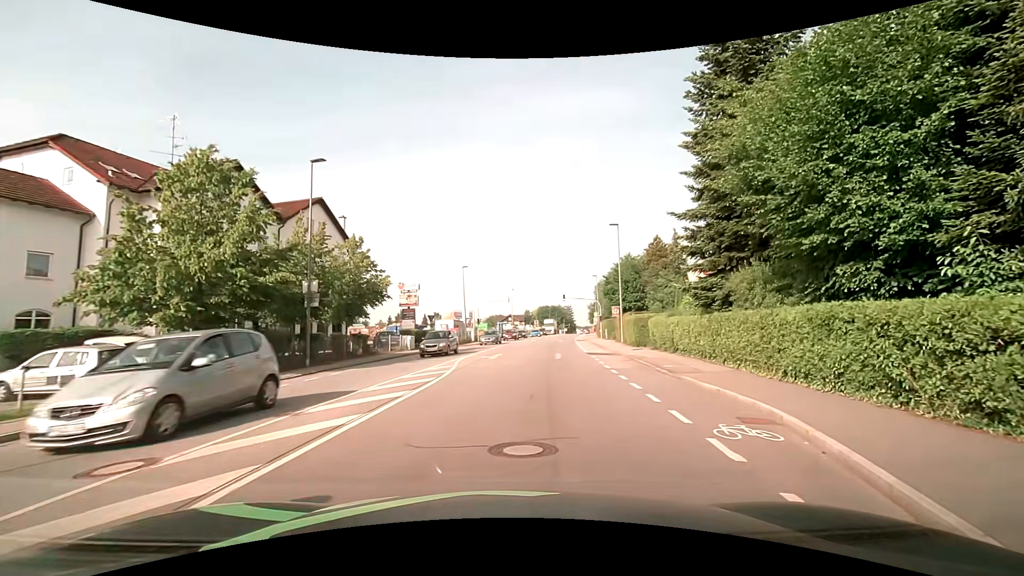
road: tertiary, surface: asphalt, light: Day
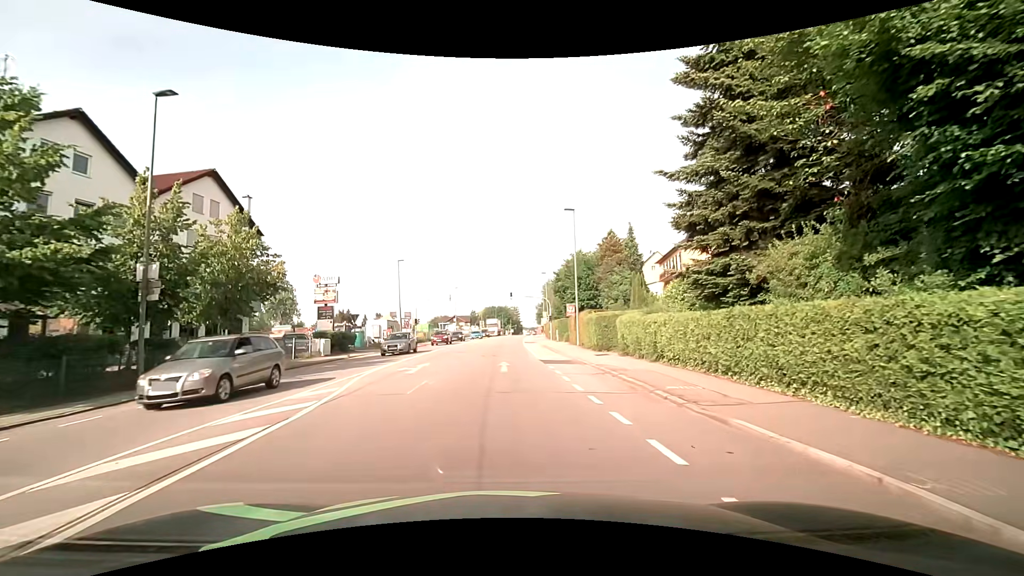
(+0.5, +6.4) m; +7°
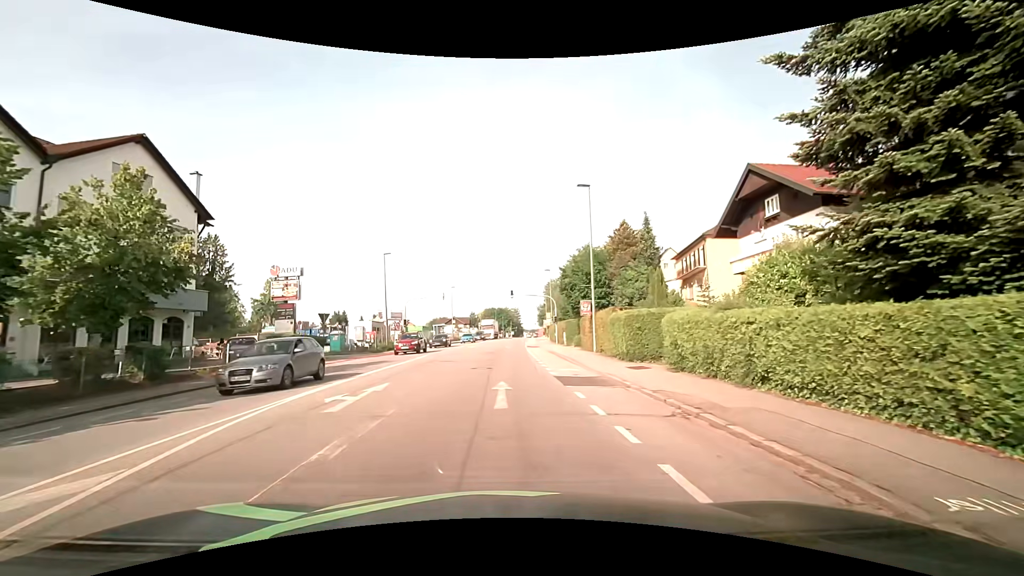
(+0.1, +7.0) m; 0°
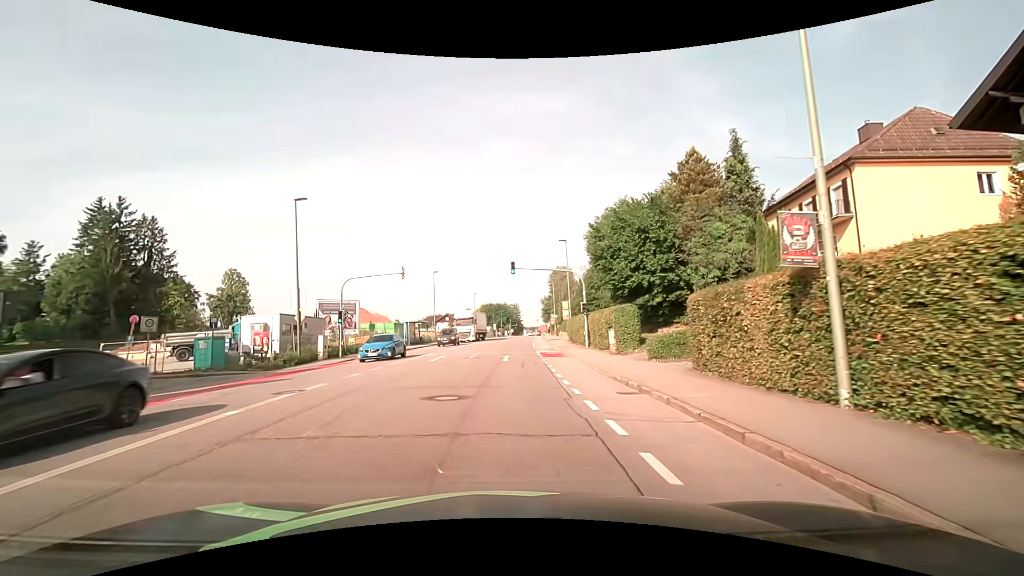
(+0.3, +22.1) m; +1°
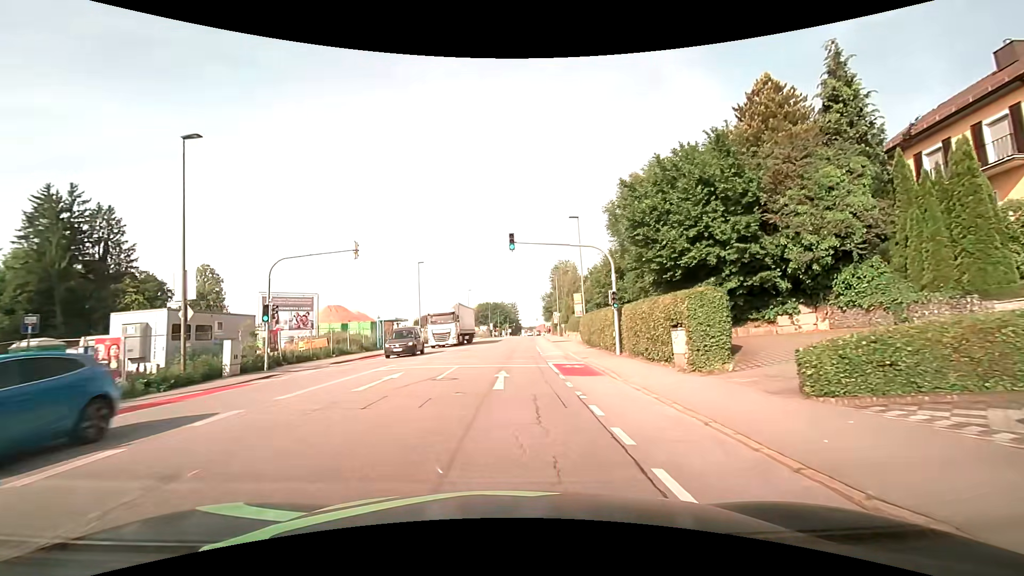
(0.0, +10.6) m; -1°
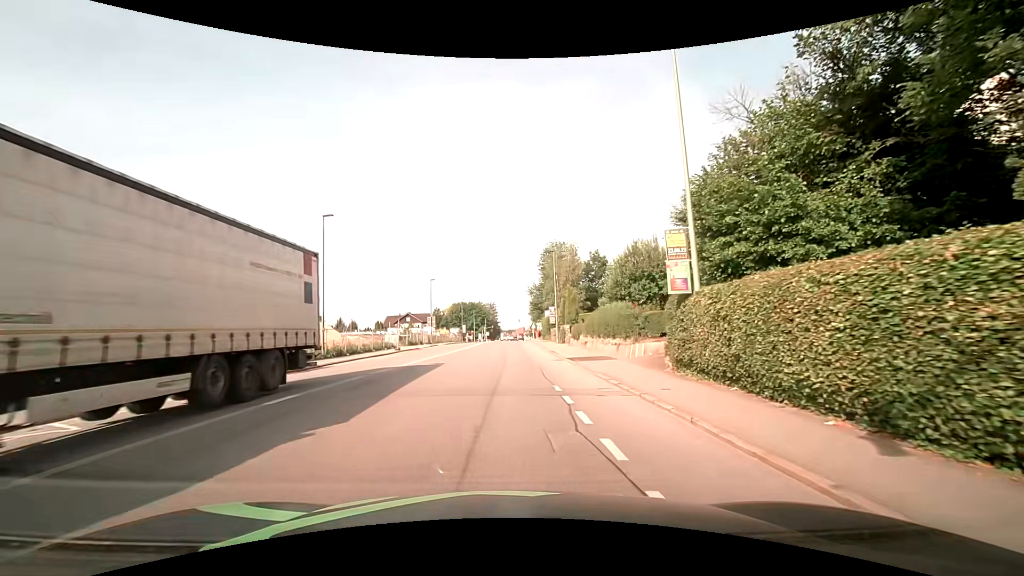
(+0.6, +26.5) m; +3°
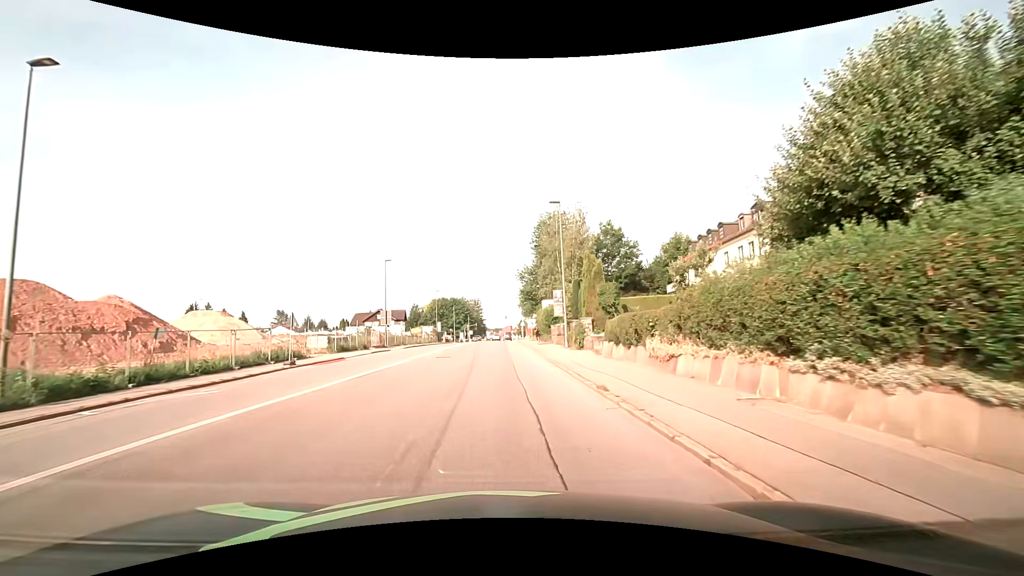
(+0.5, +21.0) m; +1°
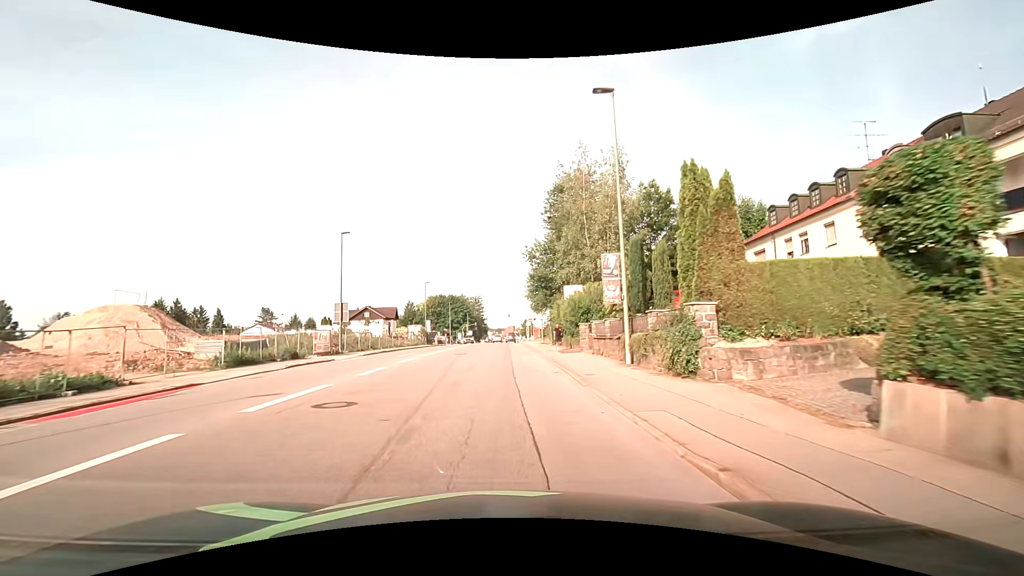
(-0.1, +16.9) m; 0°
(0, +10) (0, +20) (0, +30) (0, +40) (0, +50) (0, +60) (0, +70) (0, +80) (0, +90) (+1, +100) m
